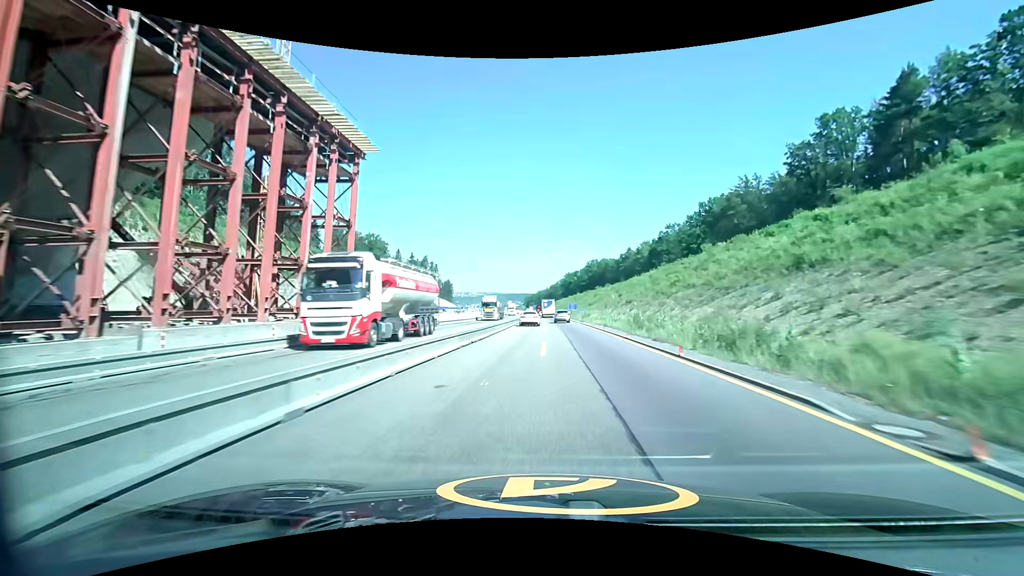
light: Day
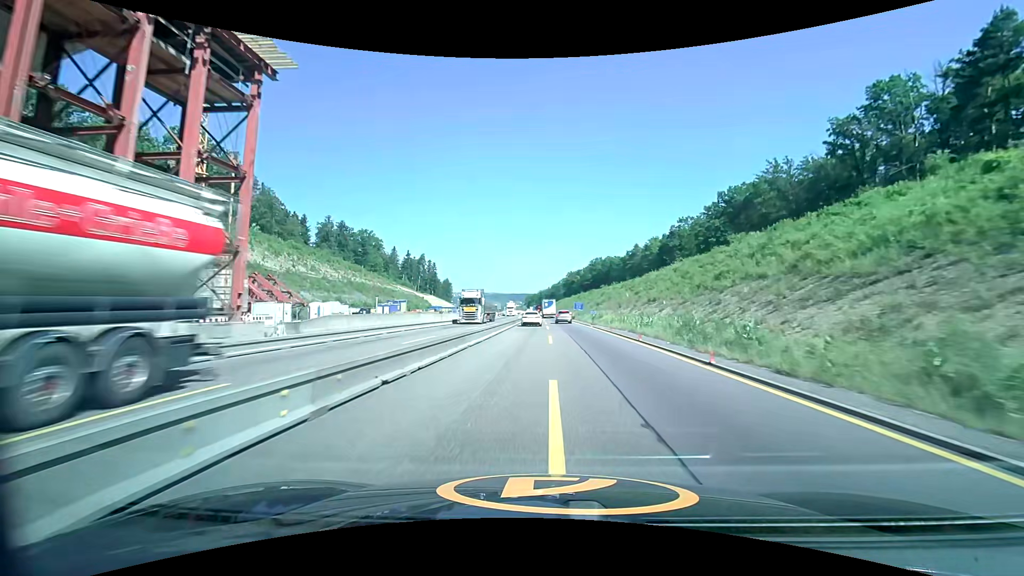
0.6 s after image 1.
(0.0, +11.8) m; 0°
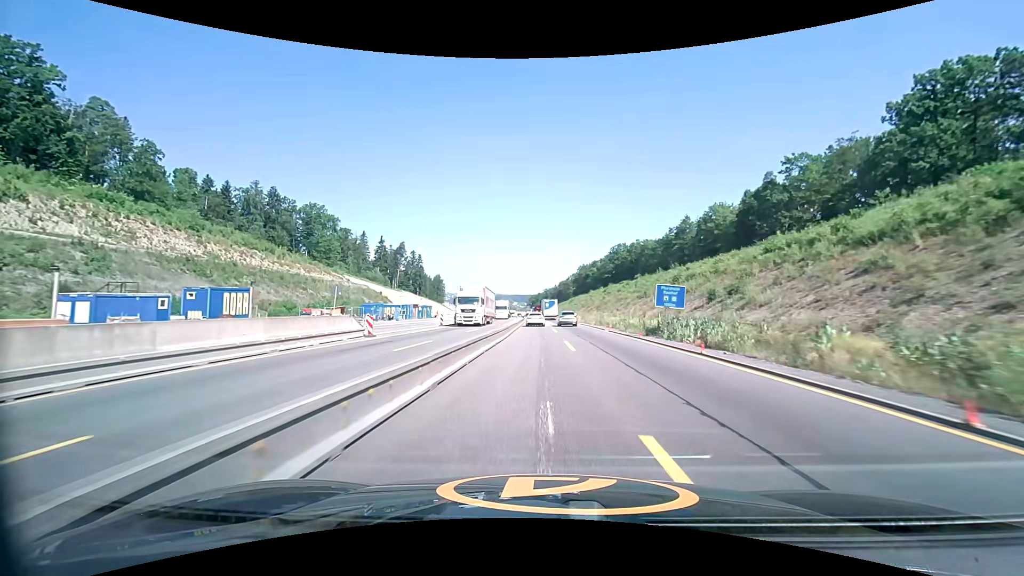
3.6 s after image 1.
(-0.4, +57.5) m; -1°
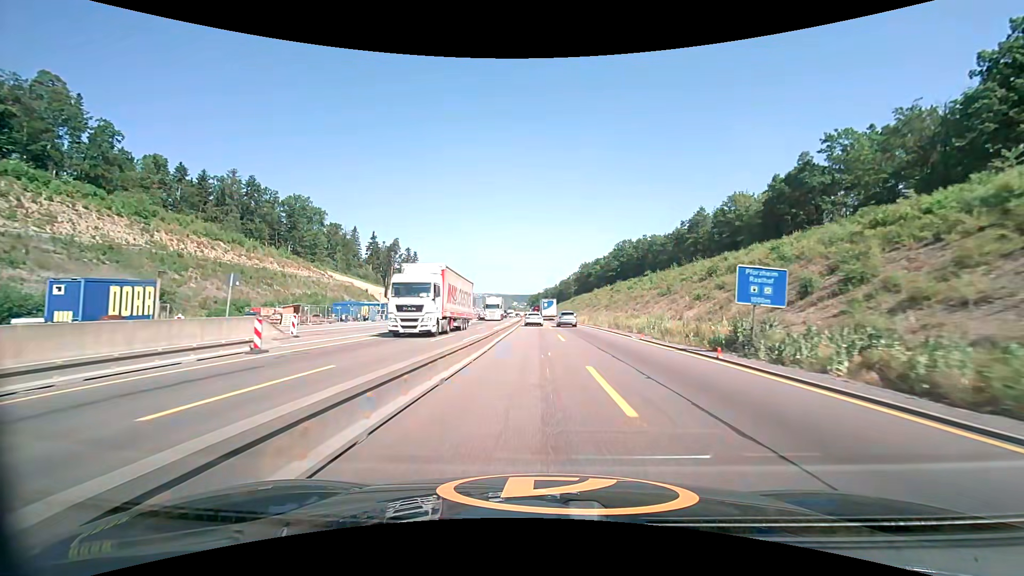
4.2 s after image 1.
(0.0, +11.5) m; 0°
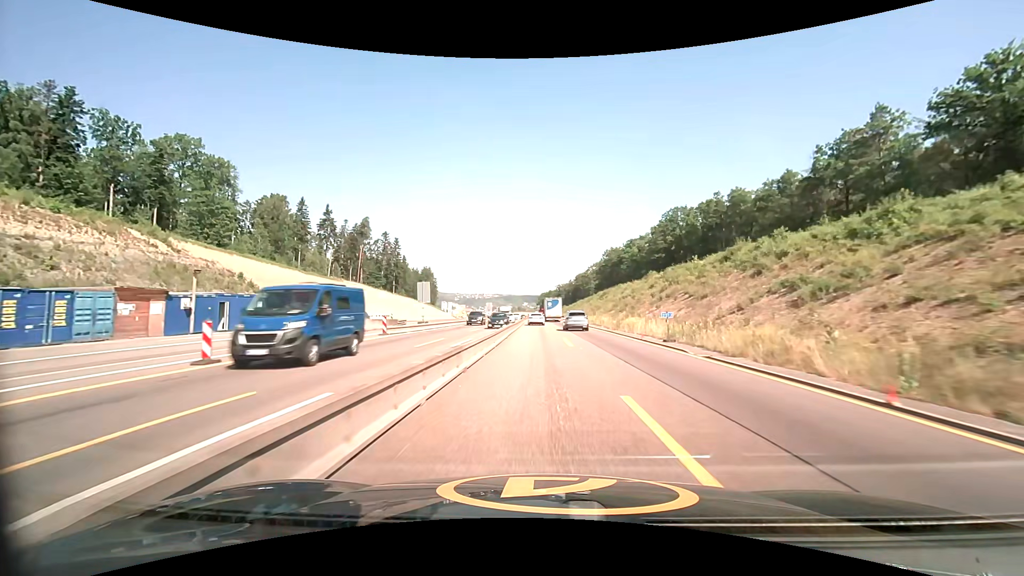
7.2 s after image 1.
(-0.4, +58.0) m; -1°
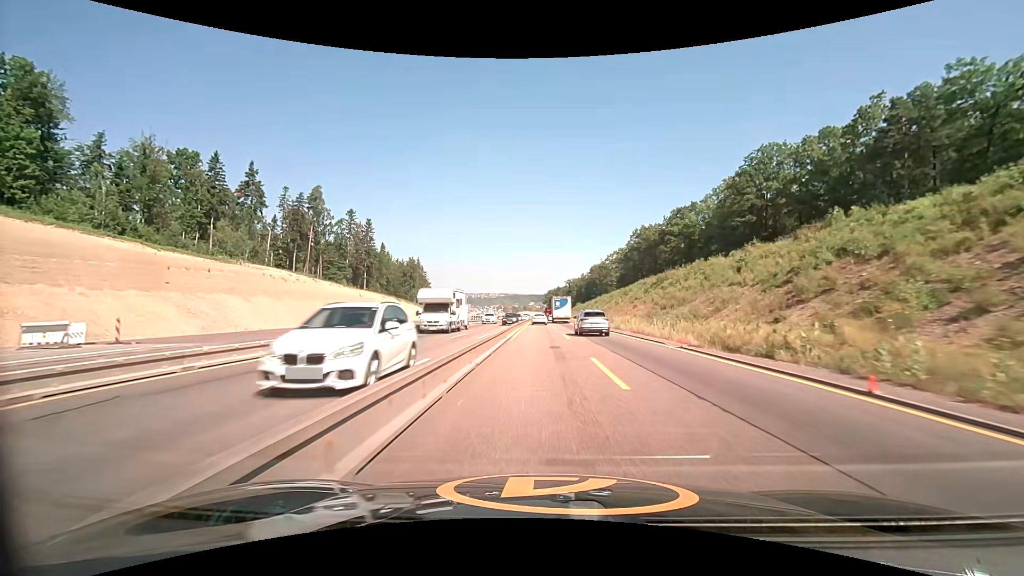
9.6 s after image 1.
(-0.7, +47.4) m; -1°
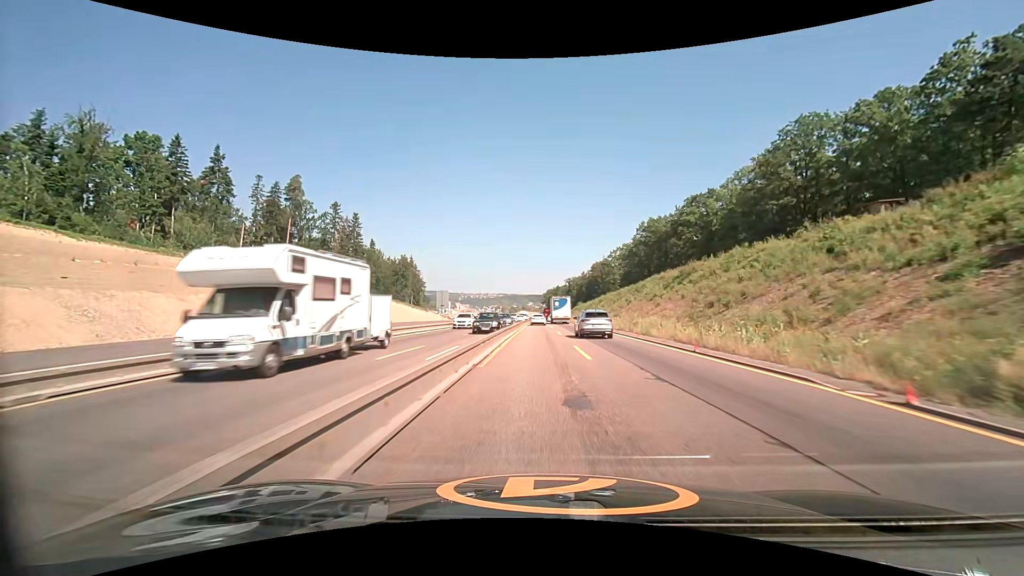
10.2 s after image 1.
(0.0, +11.9) m; 0°
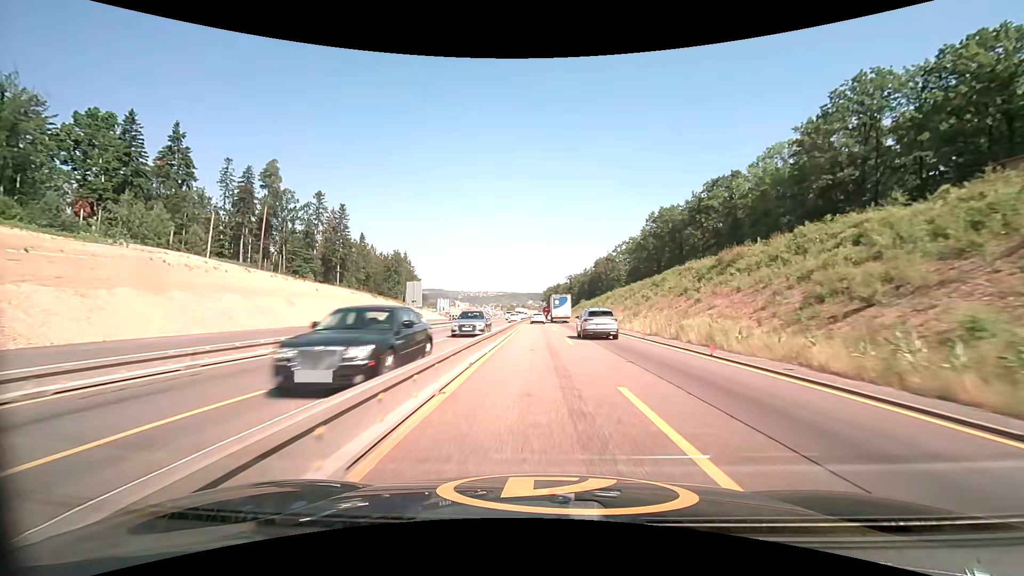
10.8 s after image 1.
(0.0, +11.9) m; 0°
(0, +10) (0, +20) (0, +30) (0, +40) (0, +50) (0, +60) (0, +70) (0, +80) (0, +90) (0, +100) m
